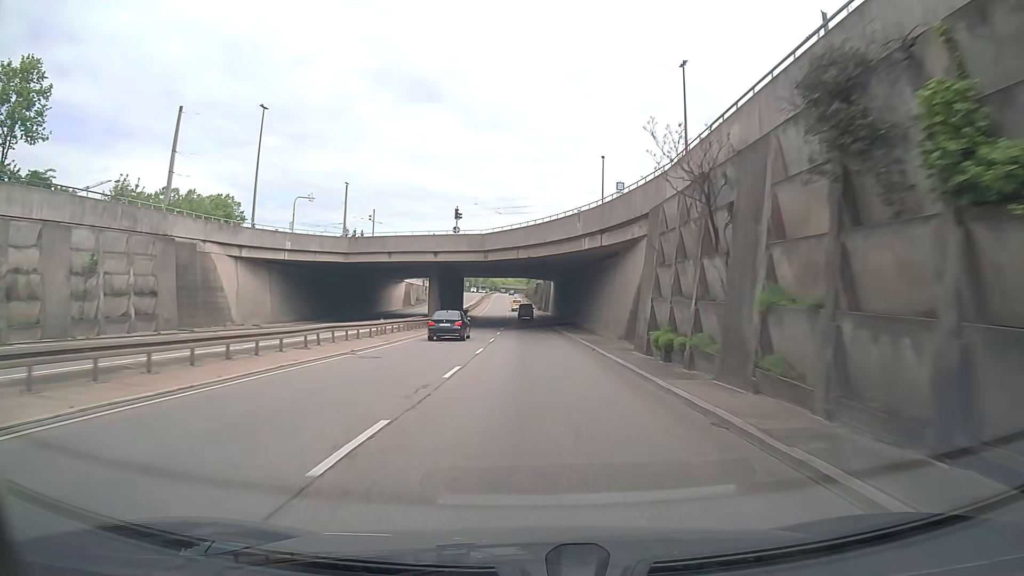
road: trunk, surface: asphalt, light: Day
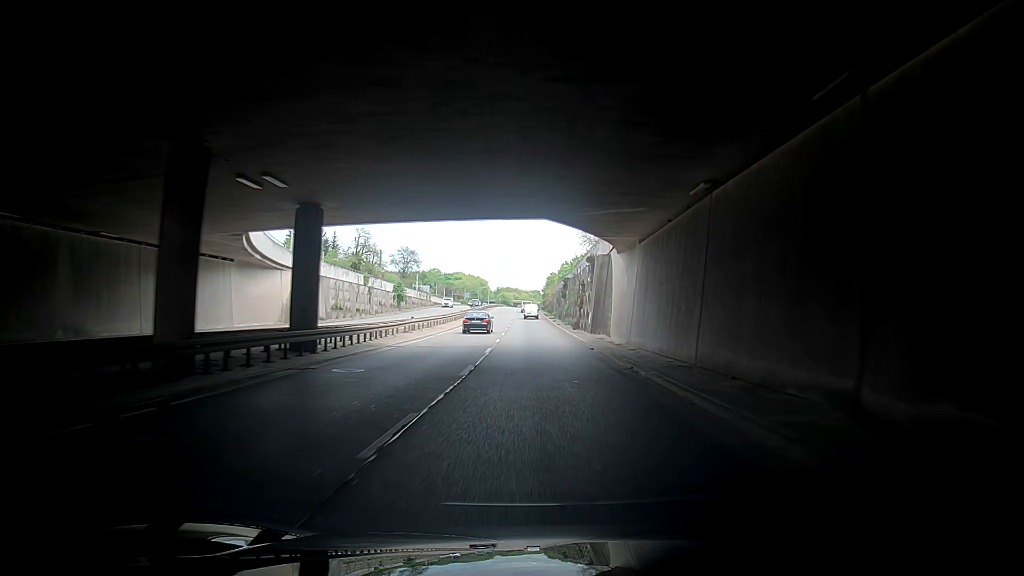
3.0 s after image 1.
(-1.7, +62.2) m; -2°
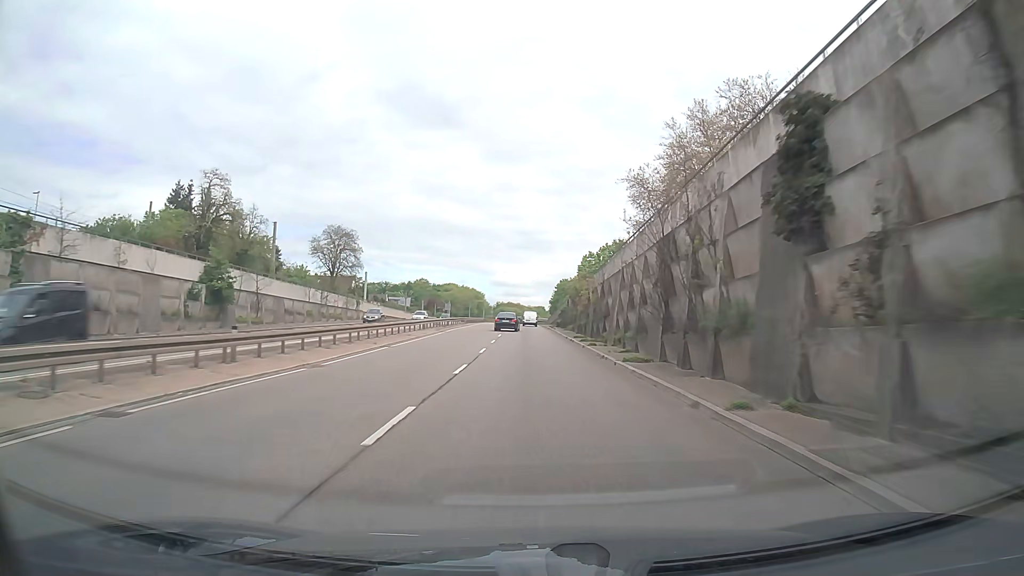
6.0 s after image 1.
(+0.9, +62.3) m; 0°
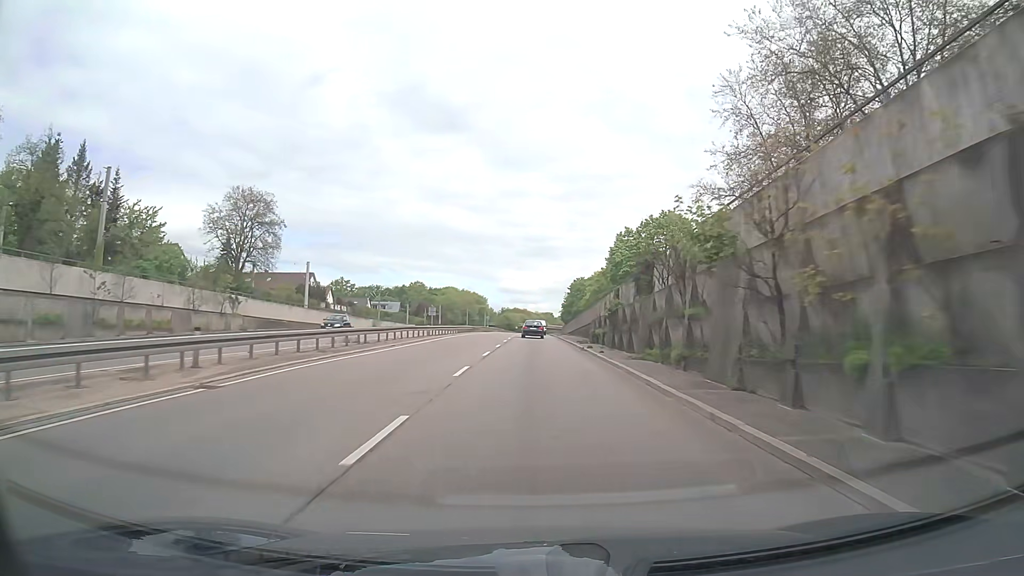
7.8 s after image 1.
(-0.2, +37.0) m; -1°
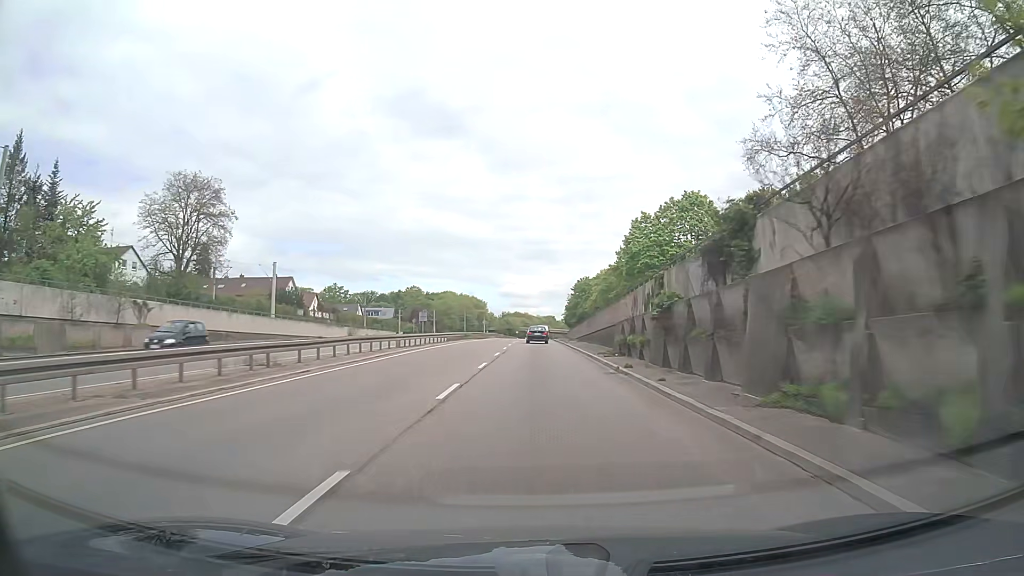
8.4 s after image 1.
(0.0, +12.2) m; 0°
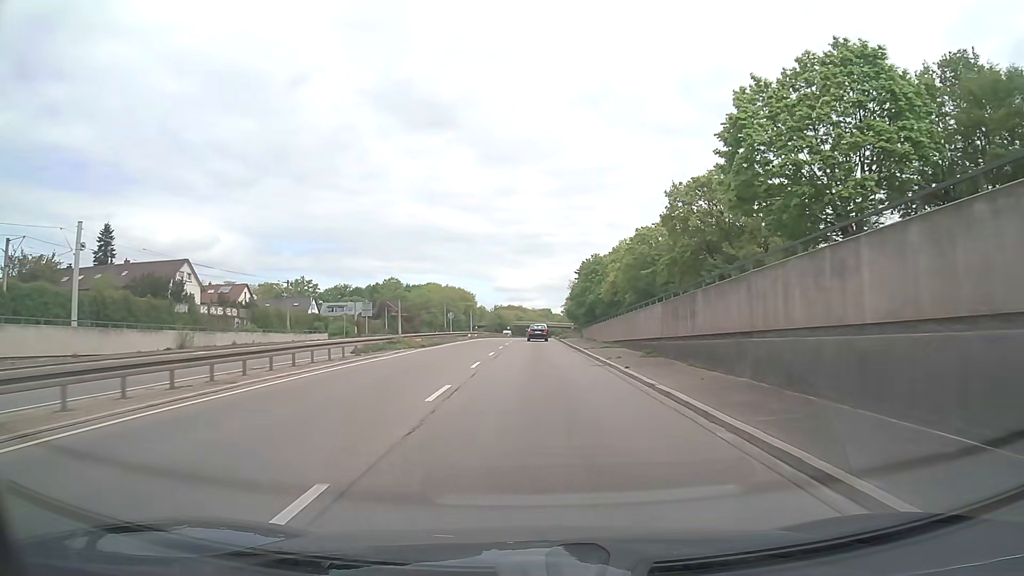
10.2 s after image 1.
(+0.1, +36.4) m; 0°
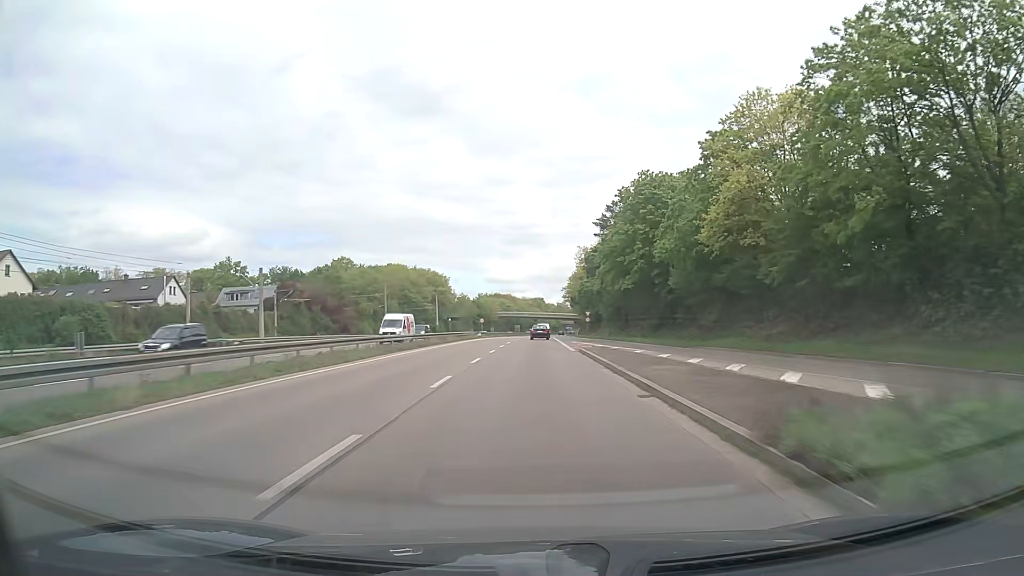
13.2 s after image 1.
(+0.4, +60.7) m; +1°
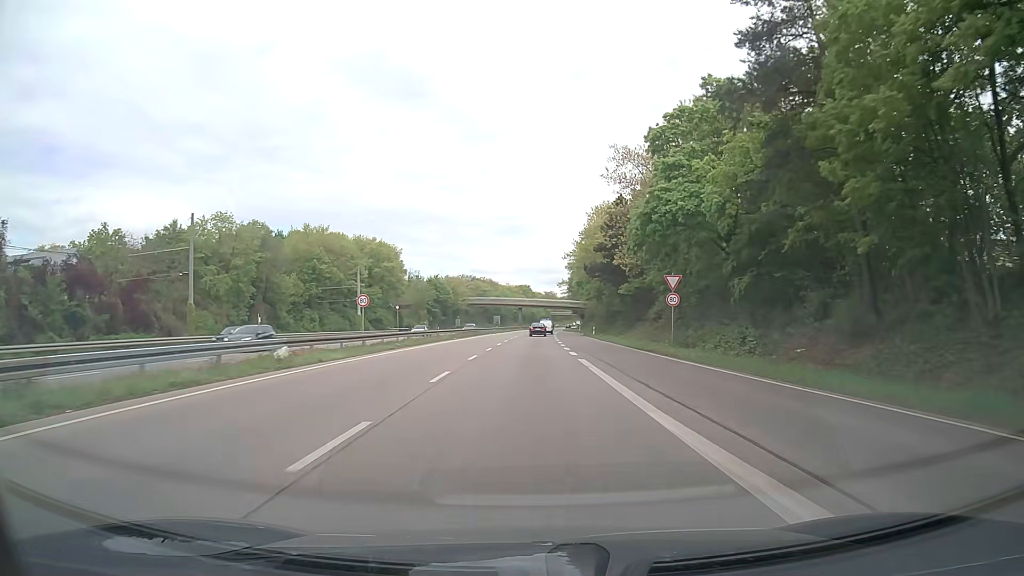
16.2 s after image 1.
(+0.6, +61.5) m; +1°
(0, +10) (0, +20) (0, +30) (0, +40) (0, +50) (+1, +60) (+1, +70) (+1, +80) (+1, +90) (+2, +100) m
